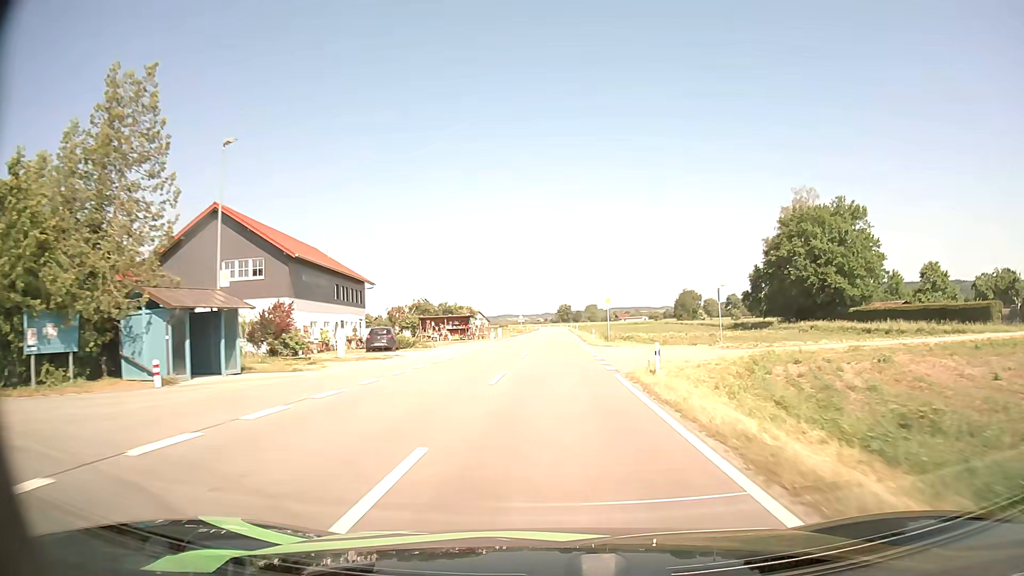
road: tertiary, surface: asphalt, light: Day
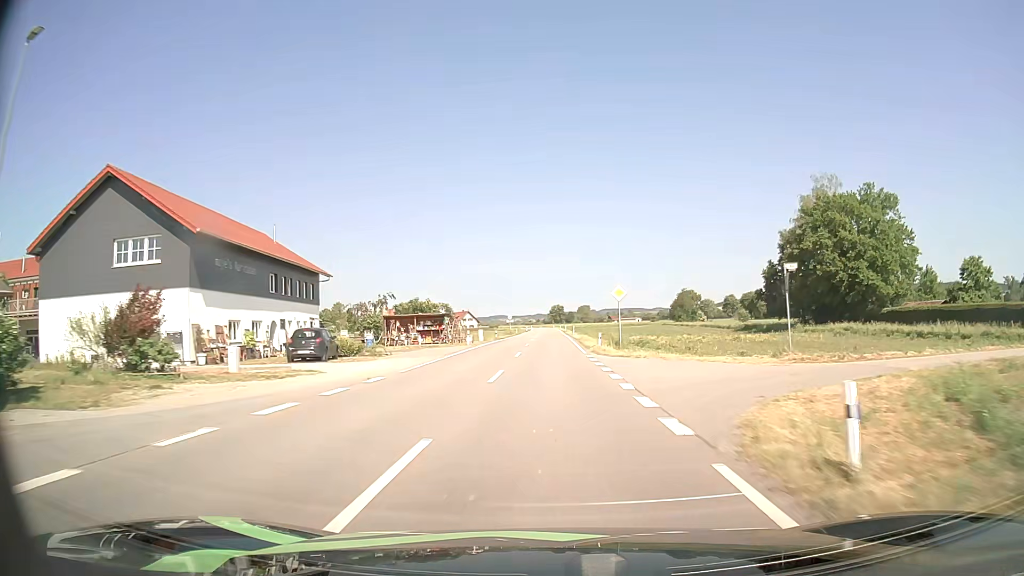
(+0.1, +11.5) m; +1°
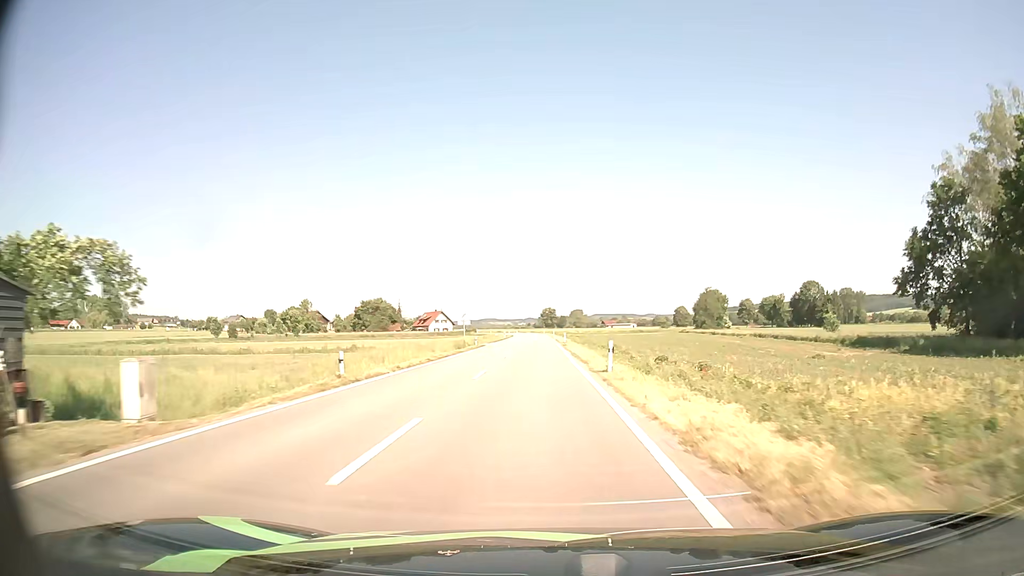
(+0.4, +46.2) m; +1°
(0, +10) (0, +20) (0, +30) (-1, +40) (-1, +50) (-1, +60) (-1, +70) (-1, +80) (-1, +90) (-2, +100) m
